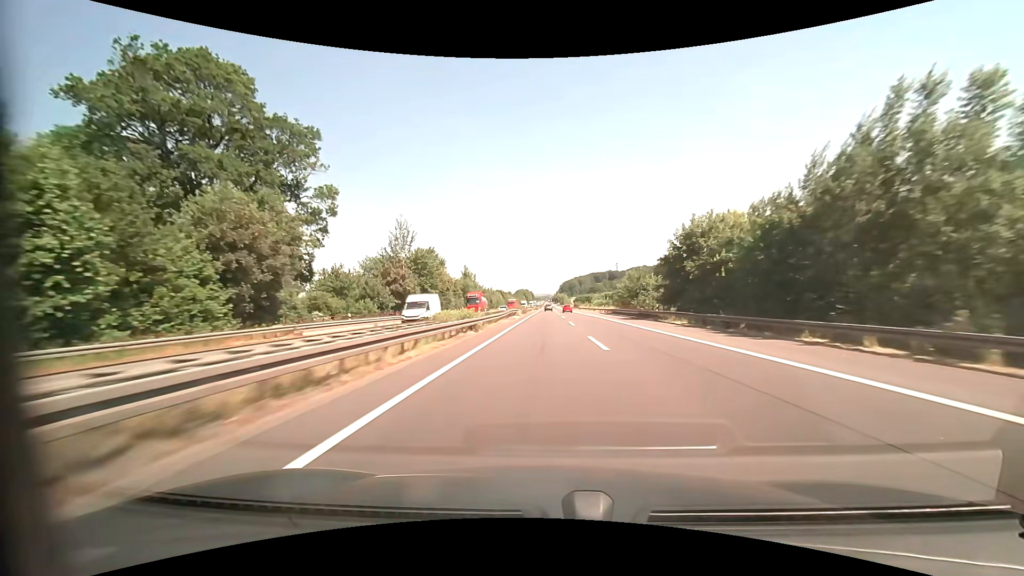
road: motorway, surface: asphalt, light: Day
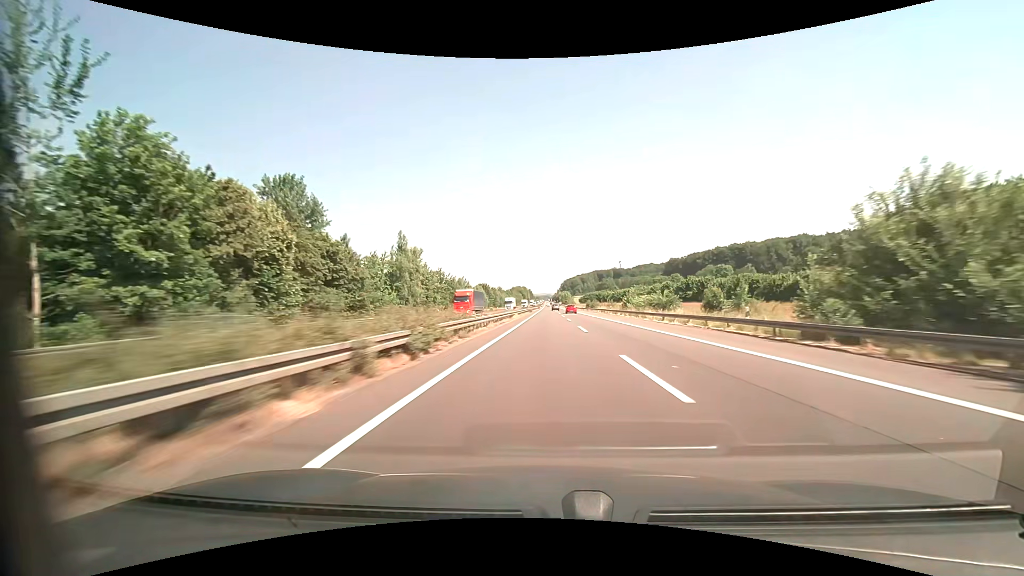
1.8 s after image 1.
(0.0, +62.1) m; 0°
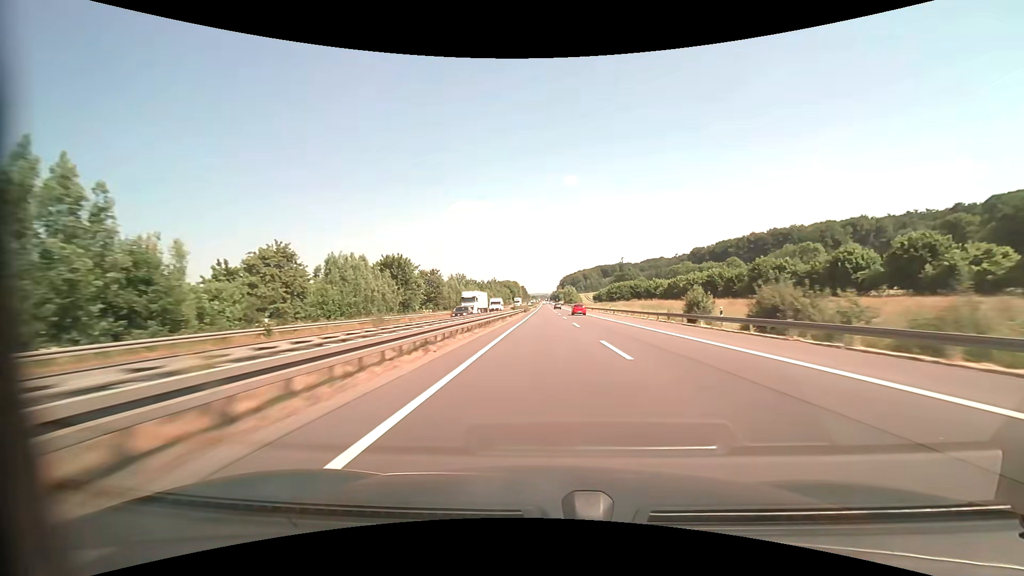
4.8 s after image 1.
(+0.2, +103.4) m; 0°
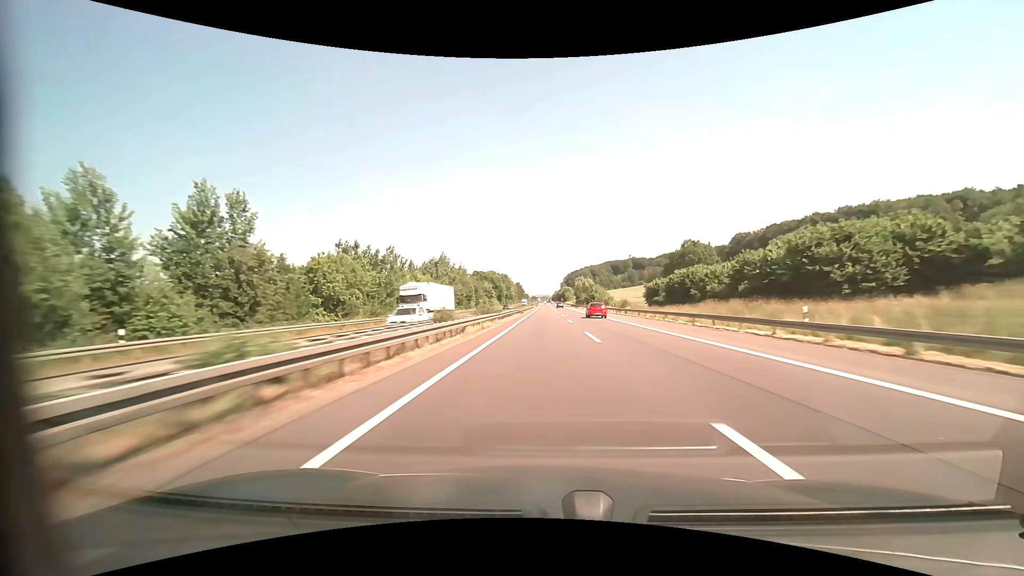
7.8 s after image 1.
(-0.1, +103.3) m; 0°
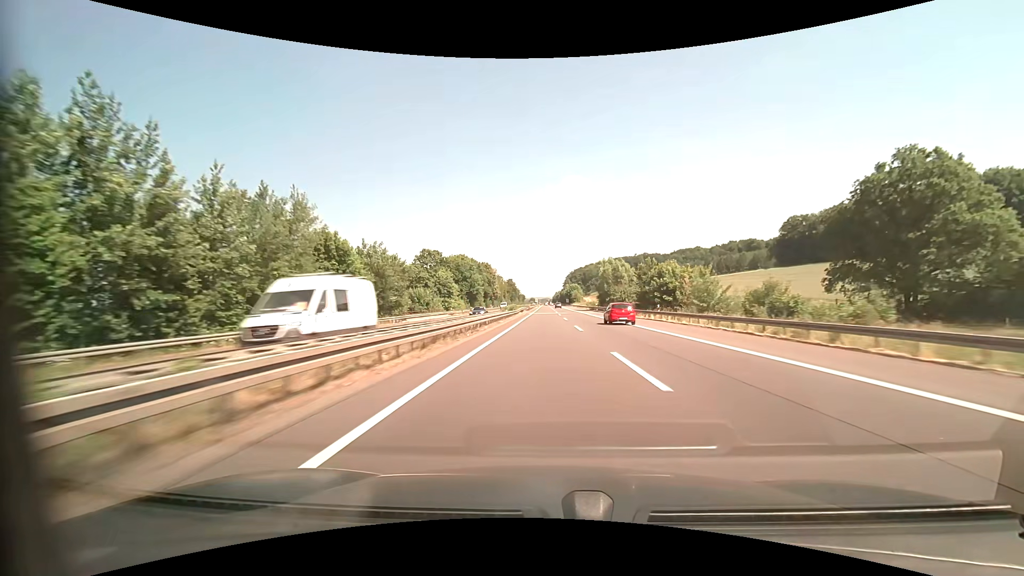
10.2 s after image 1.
(+0.1, +82.3) m; 0°
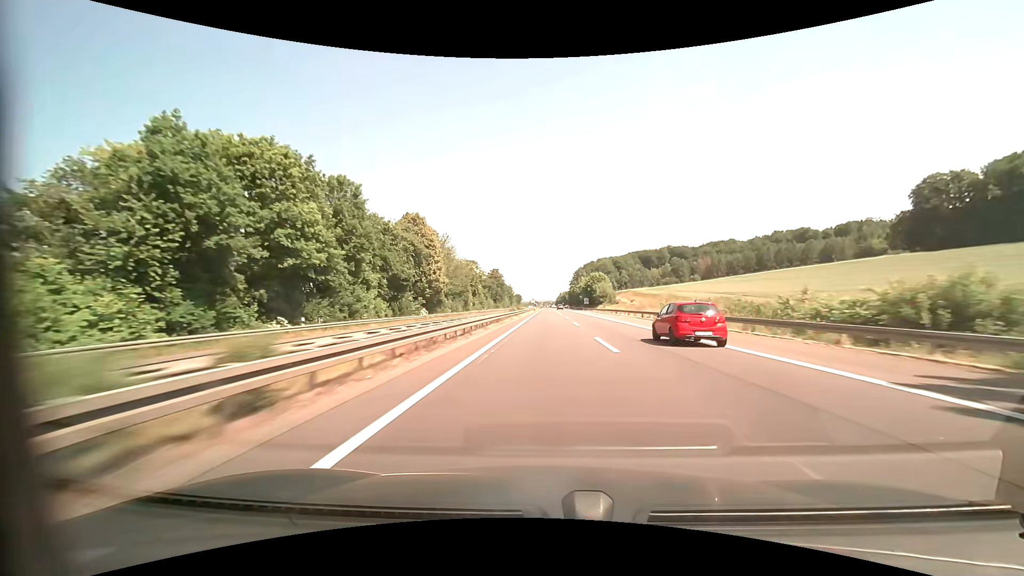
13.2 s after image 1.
(-0.3, +102.4) m; 0°
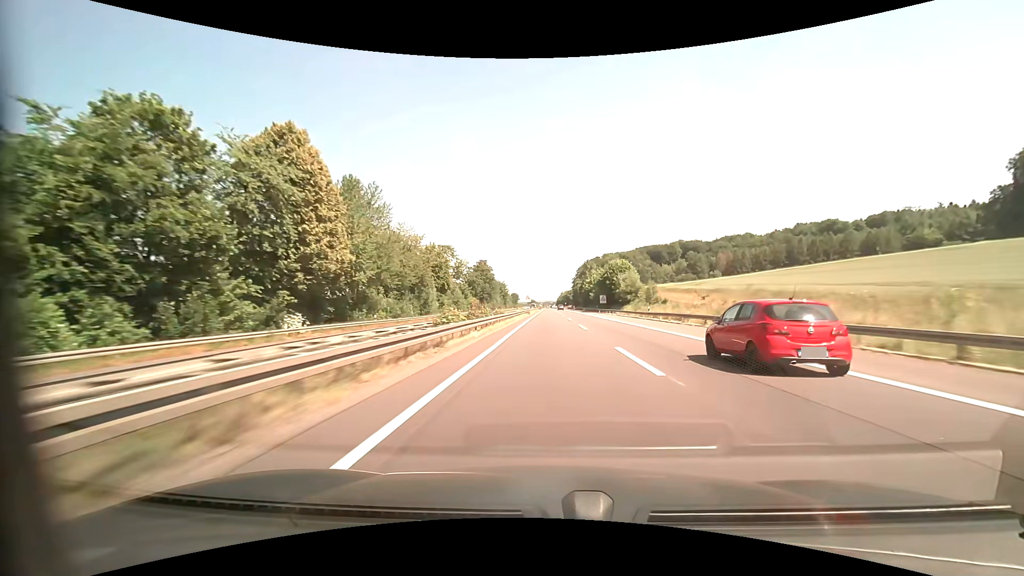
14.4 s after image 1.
(0.0, +40.9) m; 0°
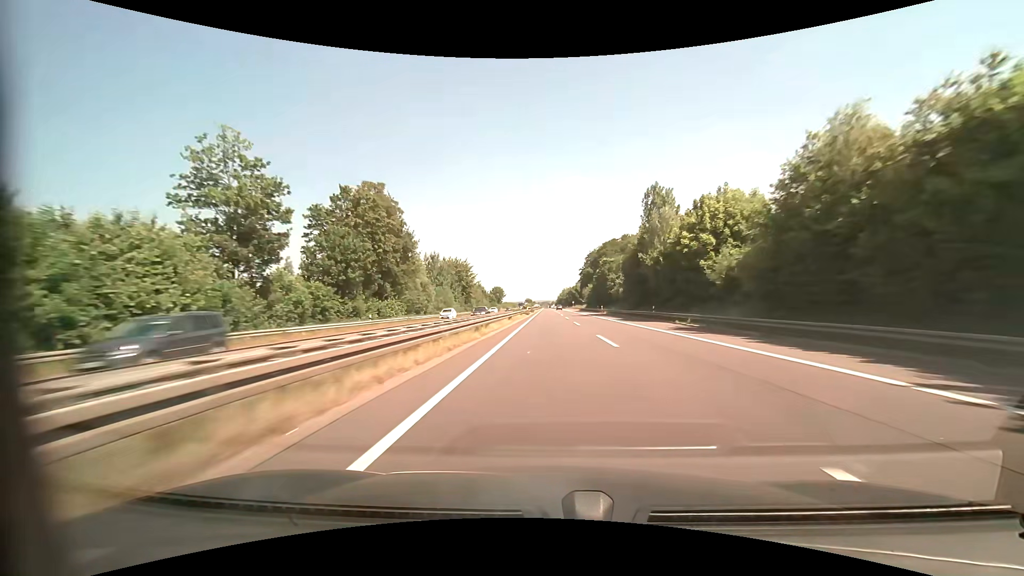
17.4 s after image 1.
(+0.1, +102.2) m; 0°
(0, +10) (0, +20) (0, +30) (0, +40) (0, +50) (0, +60) (0, +70) (0, +80) (0, +90) (0, +100) m
